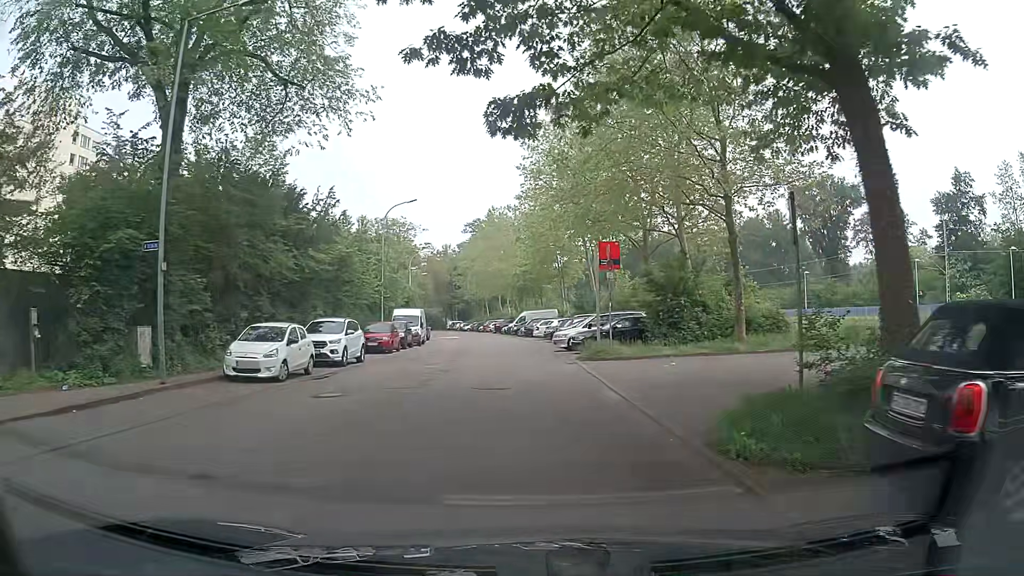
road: residential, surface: asphalt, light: Day
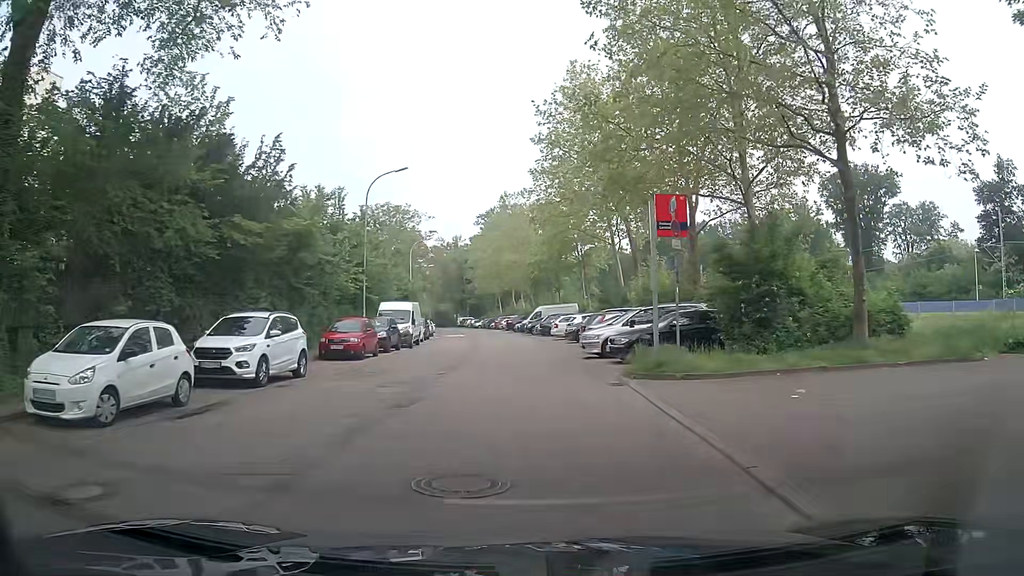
(-0.2, +8.5) m; -2°
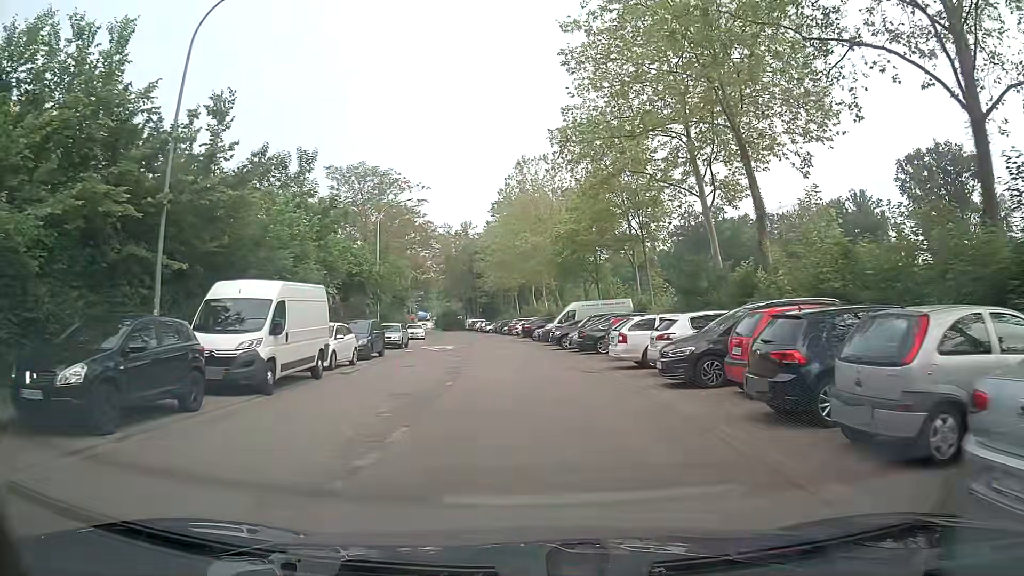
(-0.4, +22.2) m; -2°
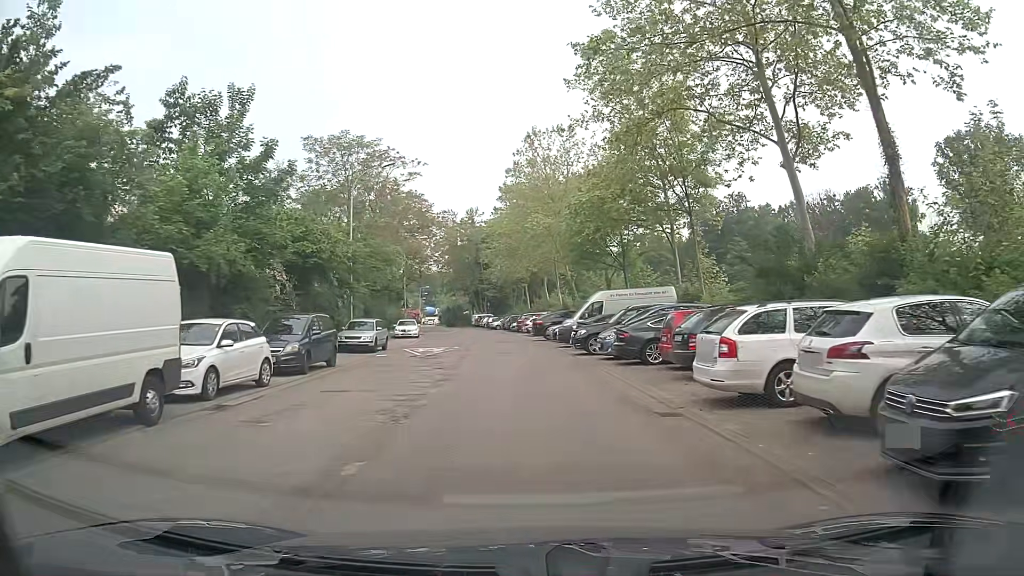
(0.0, +9.1) m; 0°
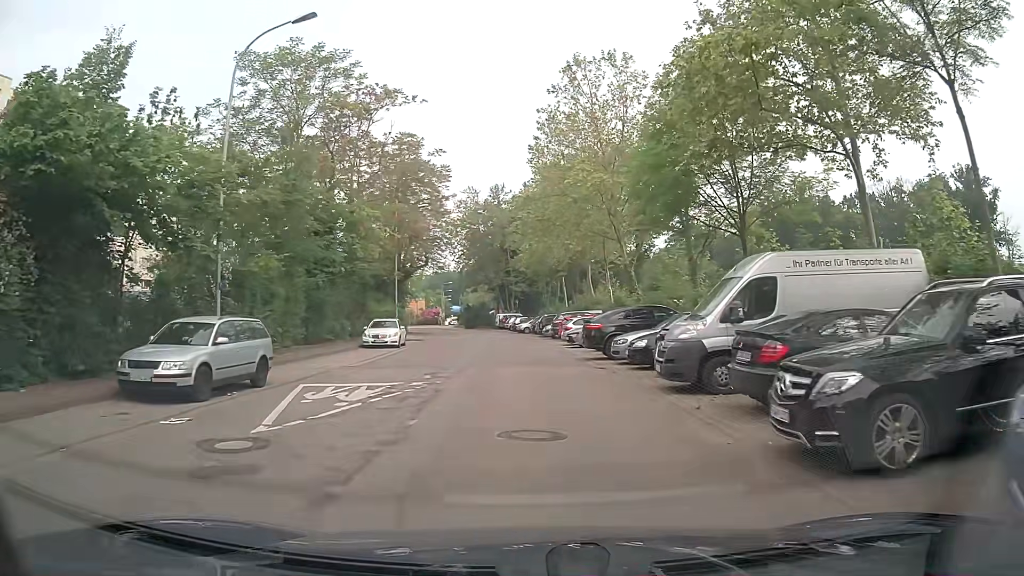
(-0.5, +18.2) m; -3°
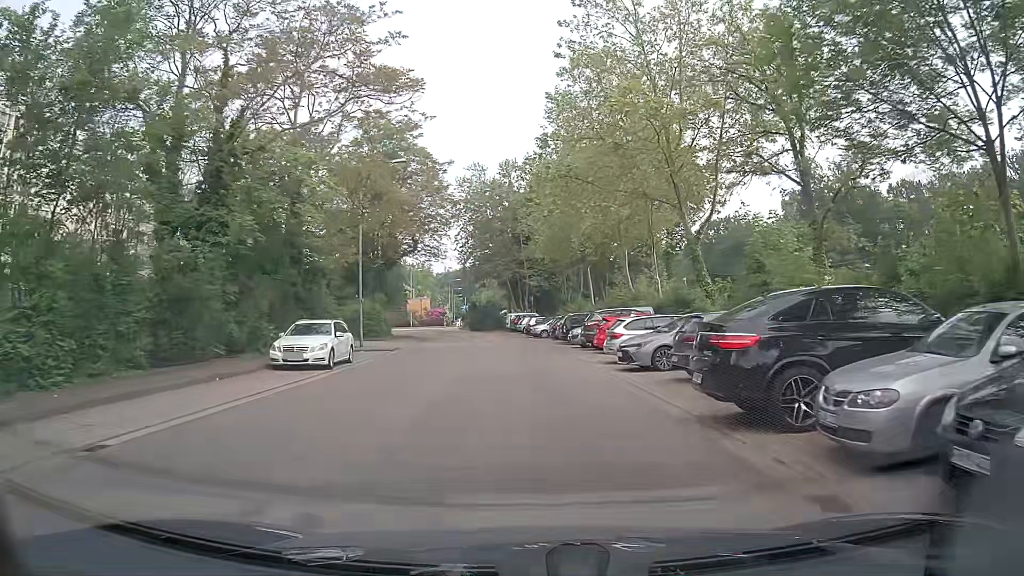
(-0.2, +13.7) m; -1°
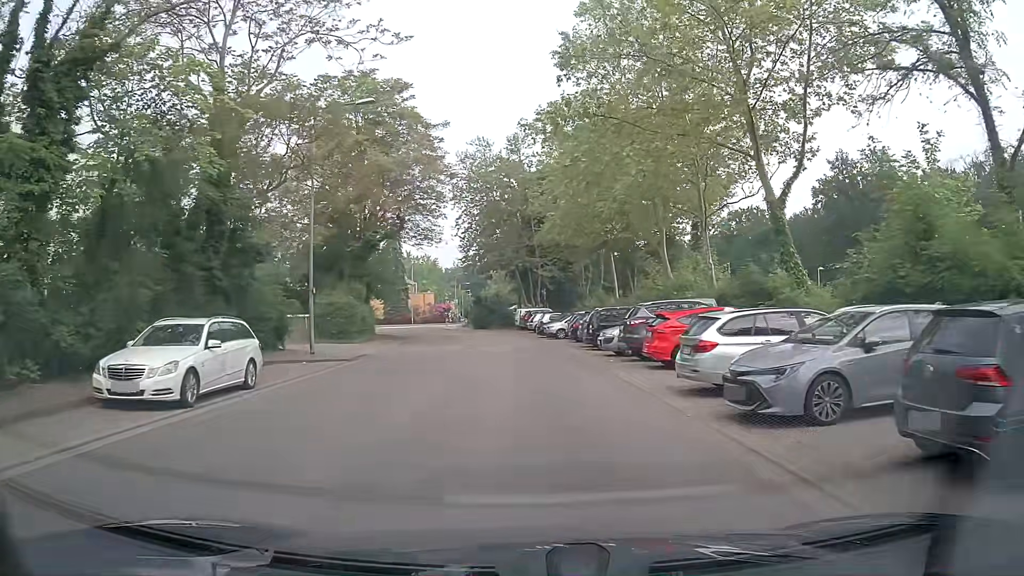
(0.0, +9.2) m; 0°
(0, +10) (-1, +20) (-1, +30) (-2, +40) (-4, +50) (-7, +59) (-12, +68) (-18, +76) (-25, +83) (-33, +88) m
